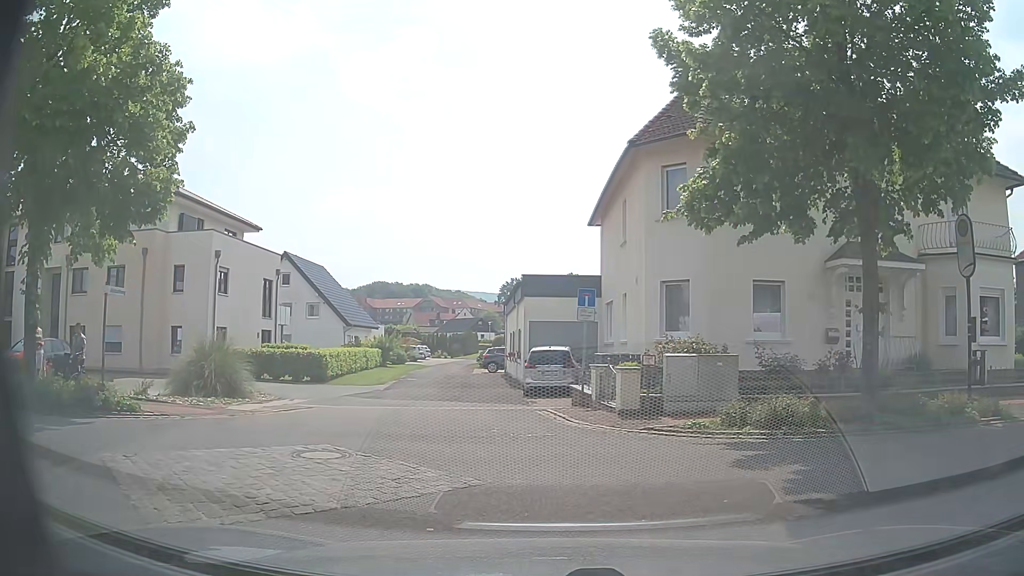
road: residential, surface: asphalt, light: Day
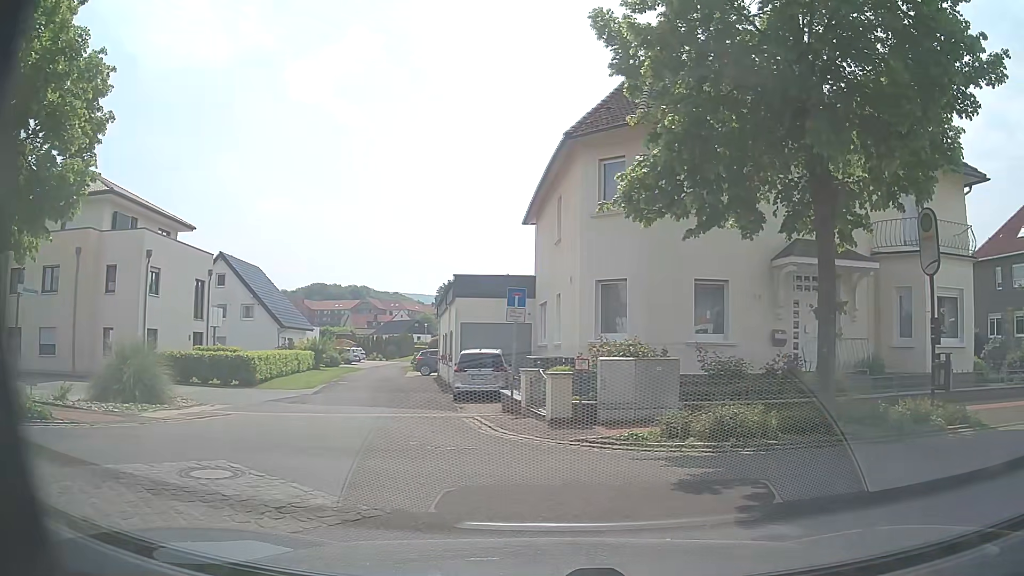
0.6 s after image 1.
(0.0, +1.0) m; +6°
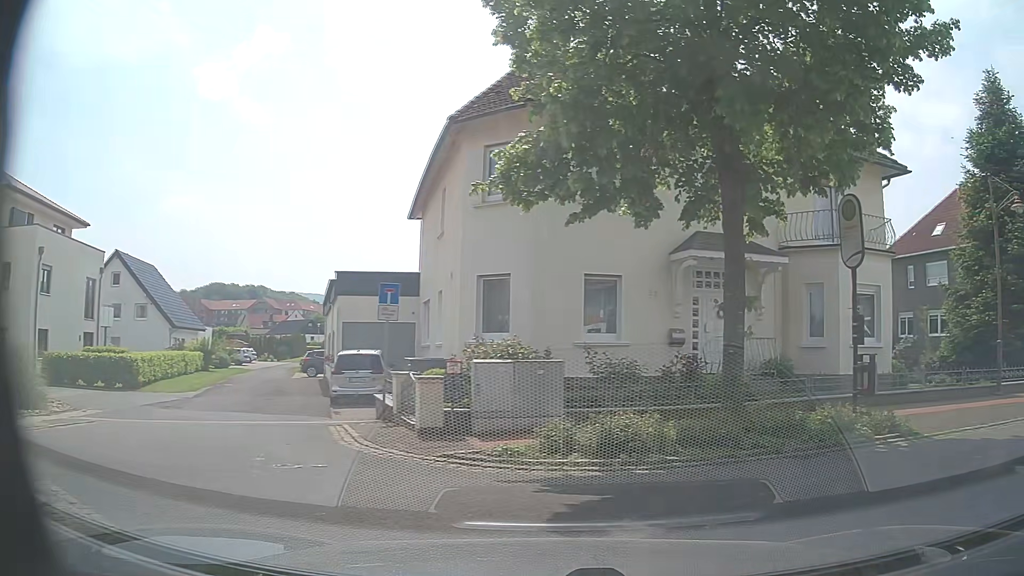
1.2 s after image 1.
(+0.1, +1.4) m; +8°
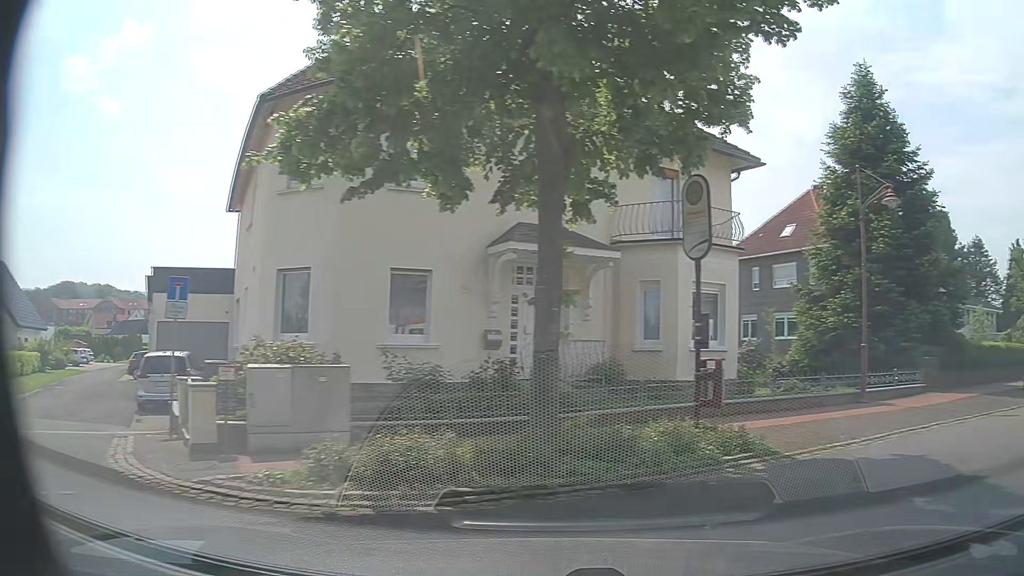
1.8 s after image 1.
(+0.2, +1.7) m; +15°
